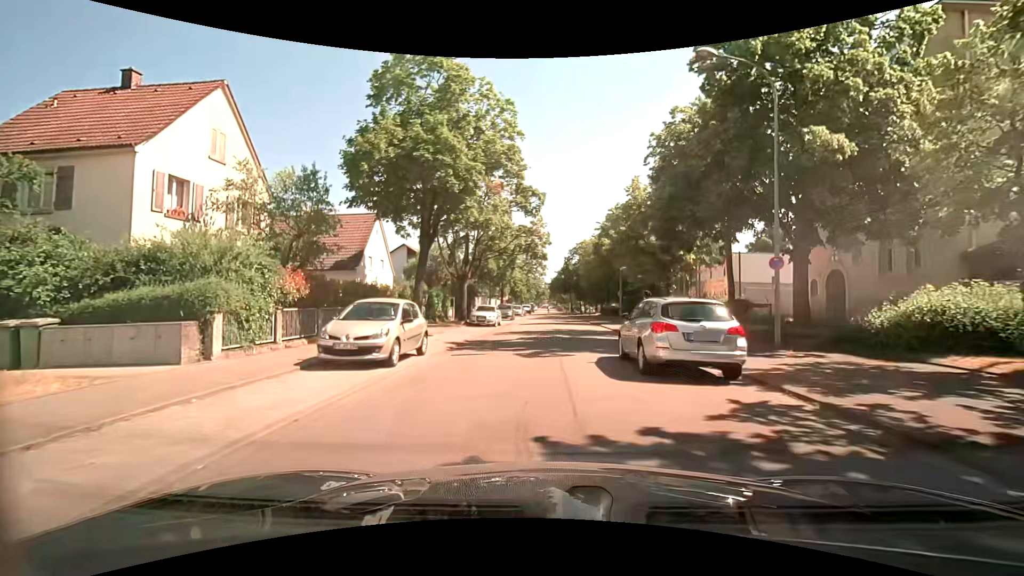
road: residential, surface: asphalt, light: Day
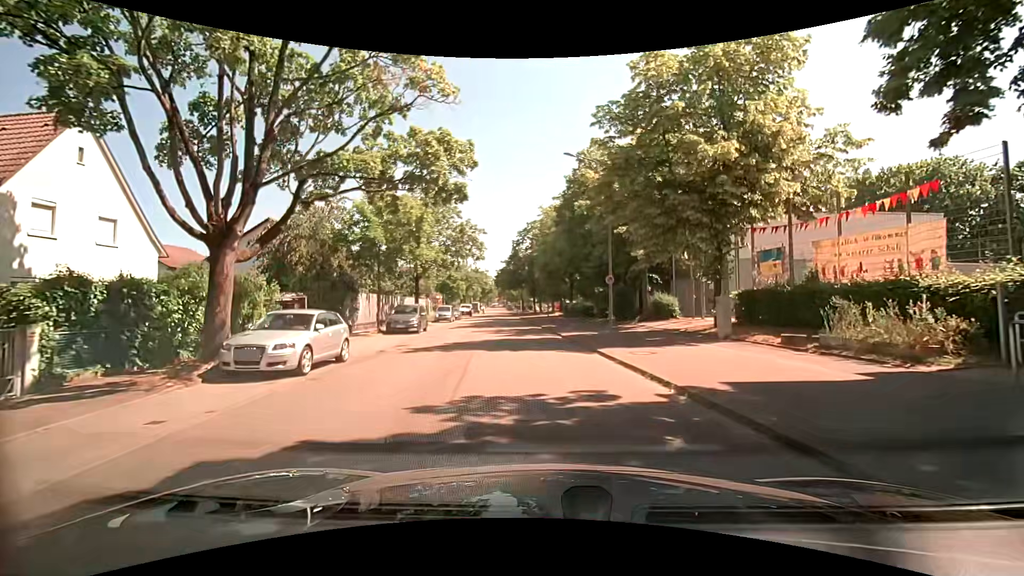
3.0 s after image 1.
(+0.9, +21.1) m; +5°
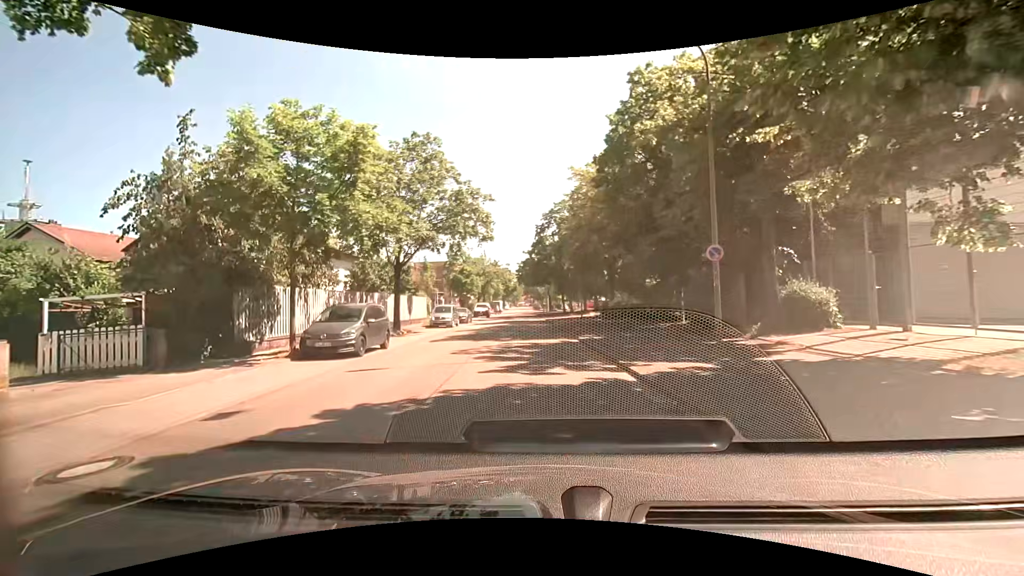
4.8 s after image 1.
(-0.3, +12.2) m; -5°
(0, +10) (0, +20) (0, +30) (0, +40) (0, +50) (0, +60) (-1, +70) (-1, +80) (-1, +90) (-1, +100) m
